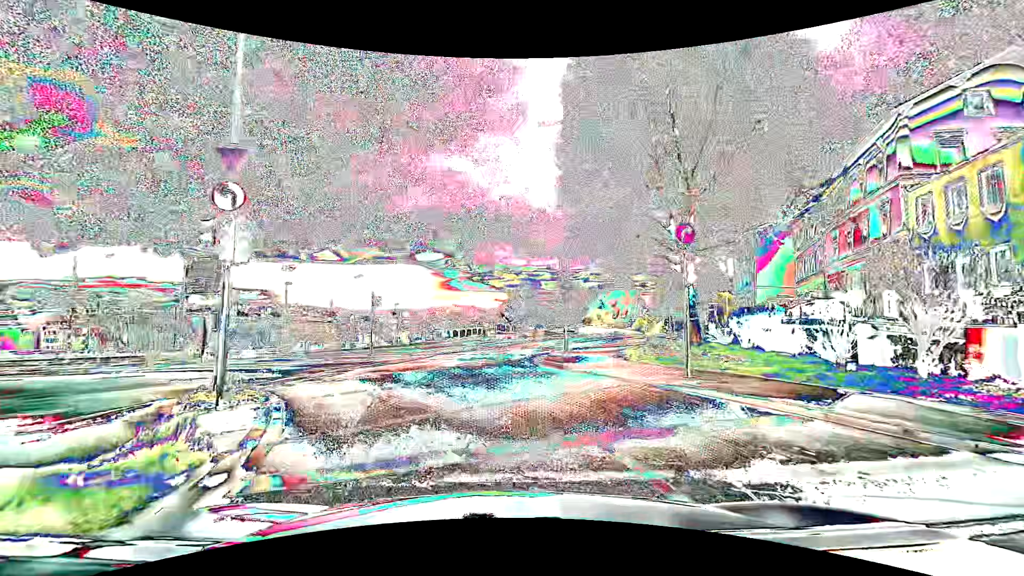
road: primary_link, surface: asphalt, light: Day
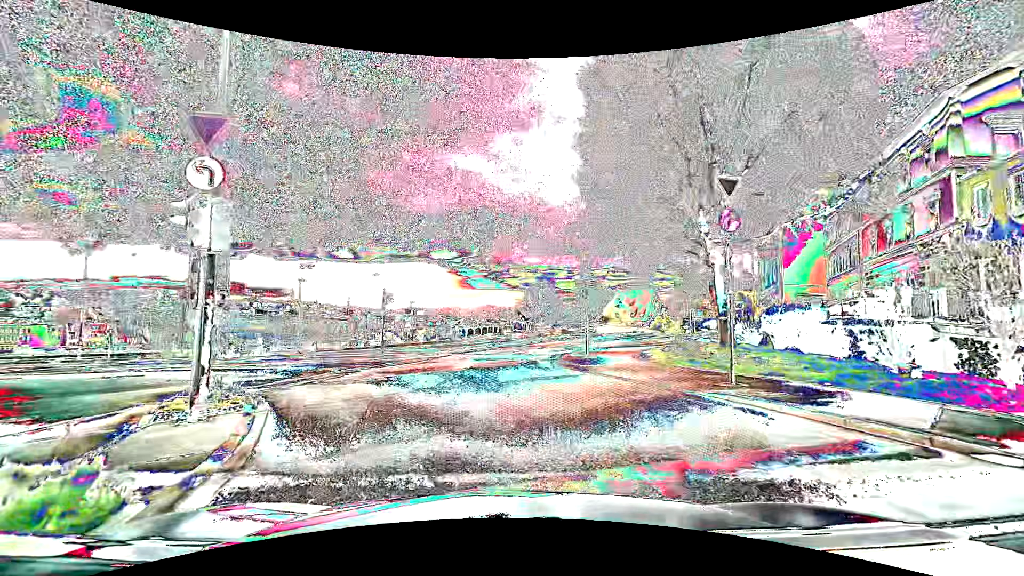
(0.0, +1.3) m; -2°
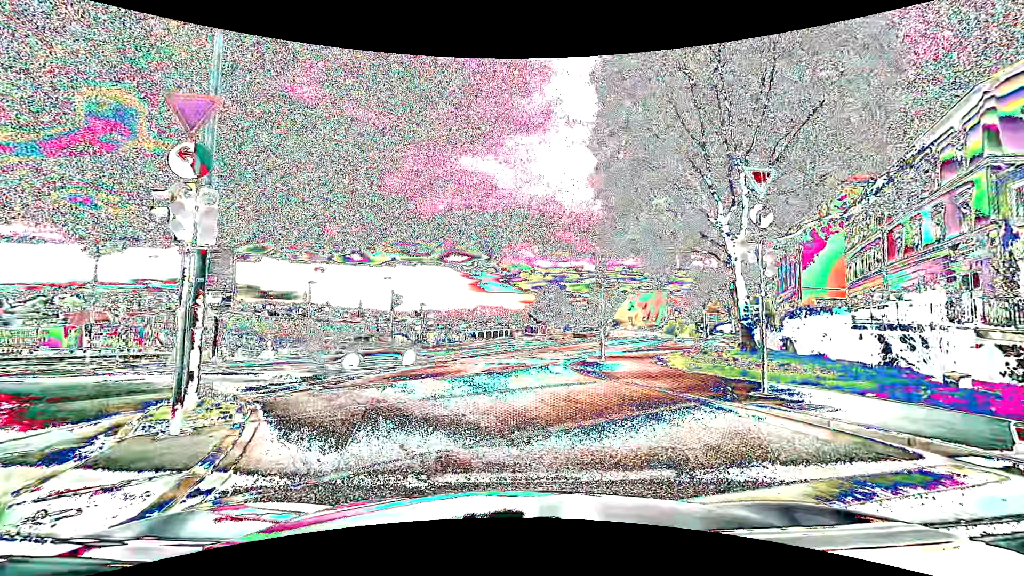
(0.0, +0.8) m; 0°
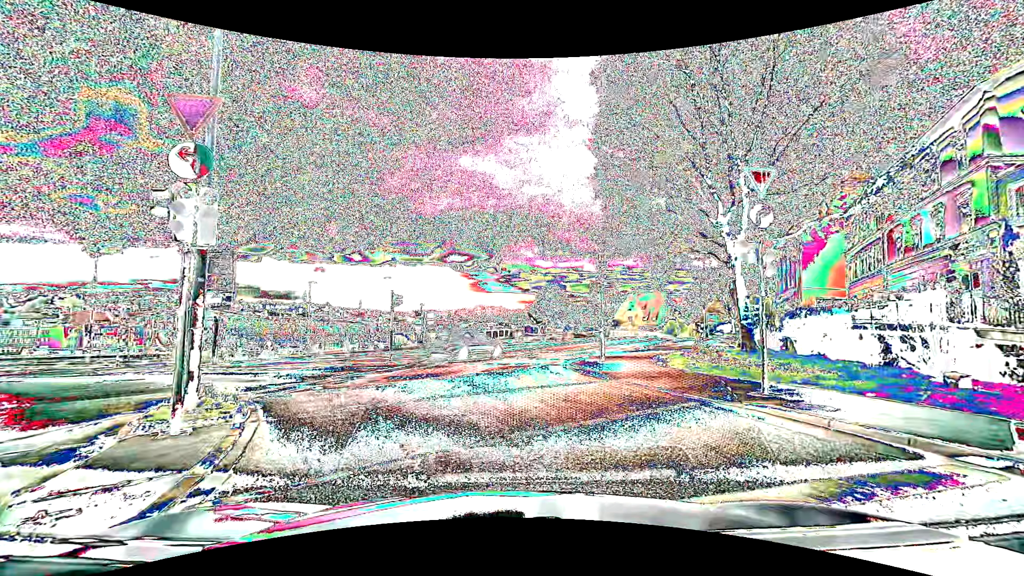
(0.0, 0.0) m; 0°
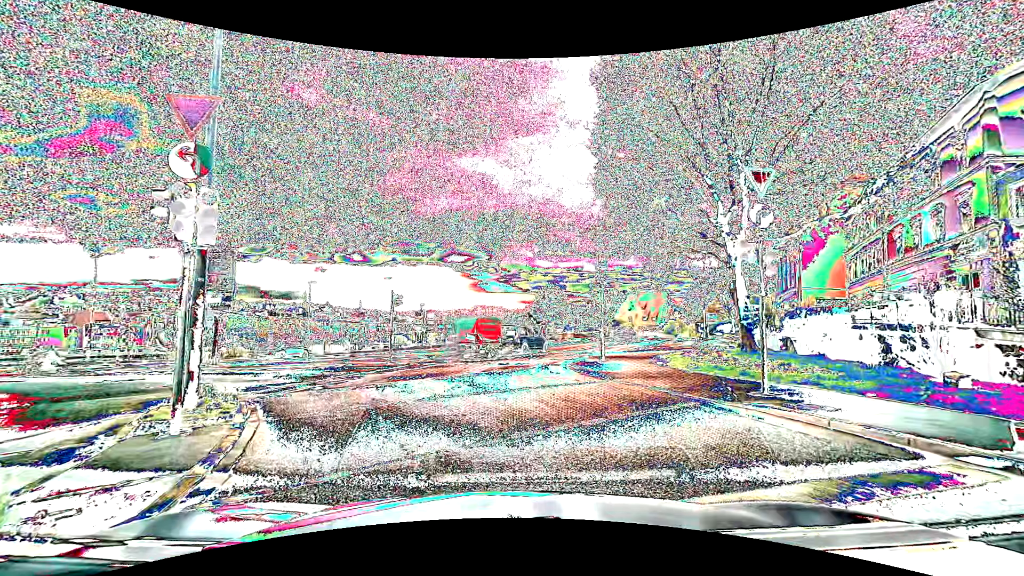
(0.0, 0.0) m; 0°
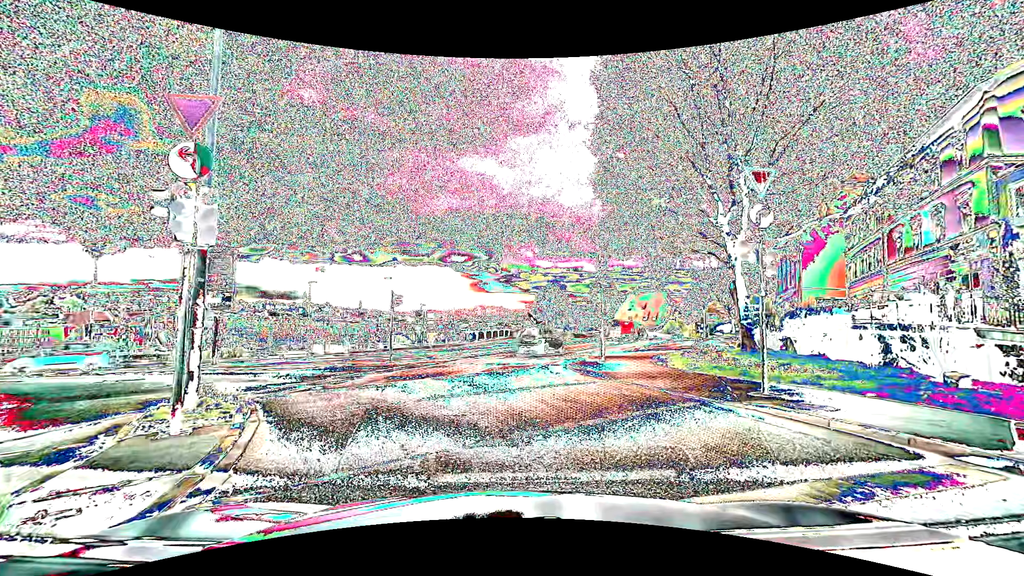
(0.0, 0.0) m; 0°
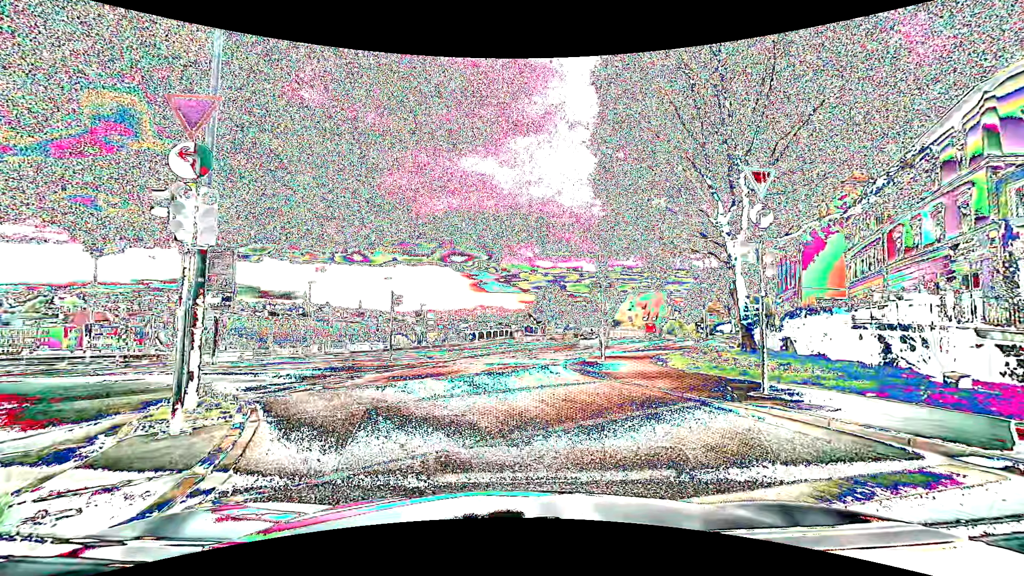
(0.0, 0.0) m; 0°
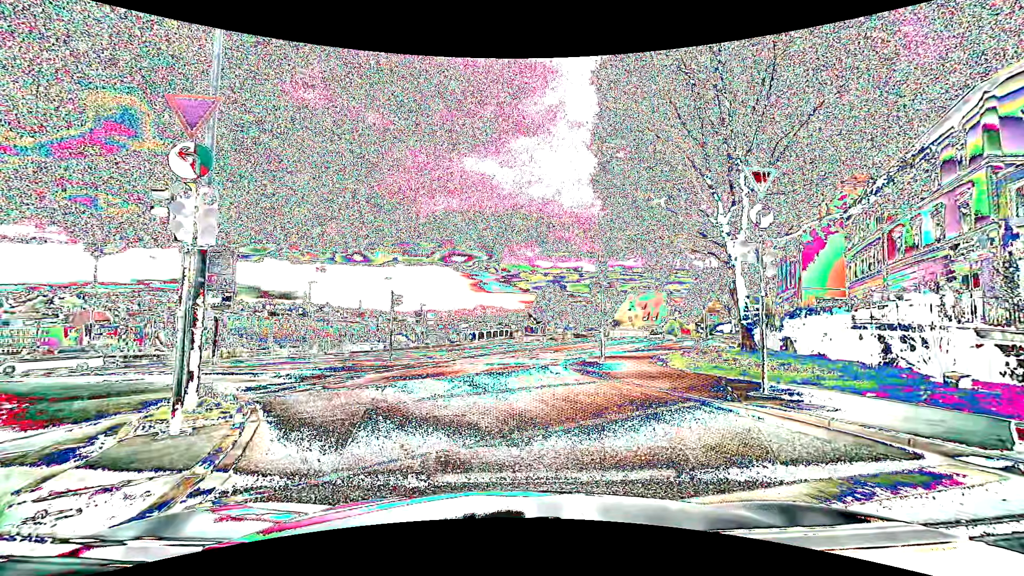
(0.0, 0.0) m; 0°
